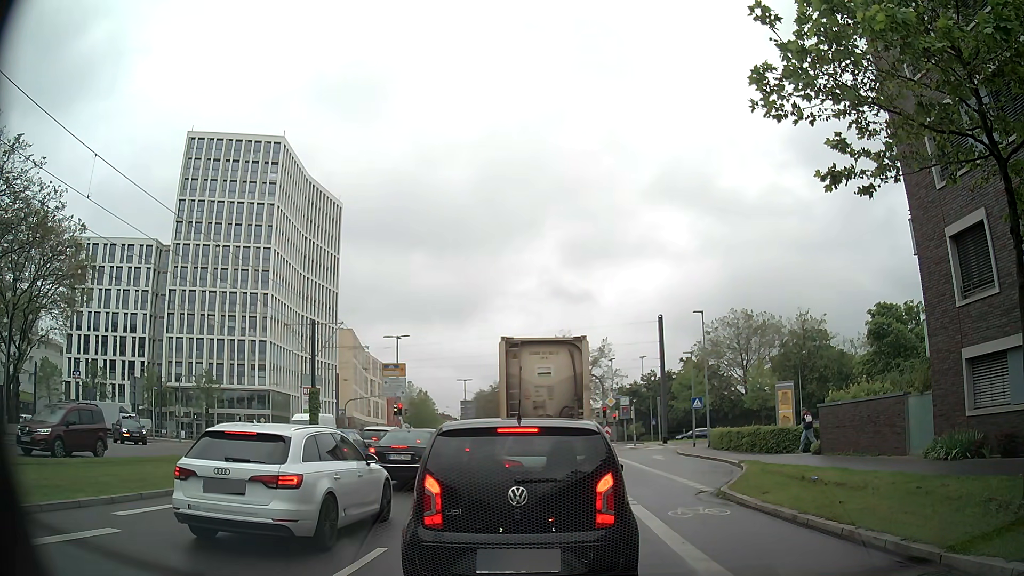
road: secondary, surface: asphalt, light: Day
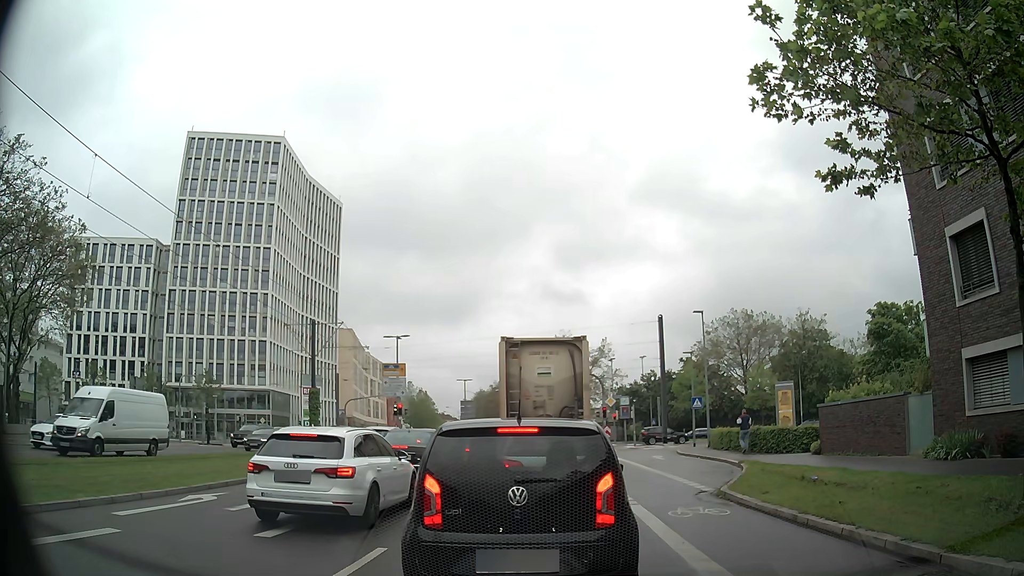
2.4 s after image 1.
(0.0, 0.0) m; 0°
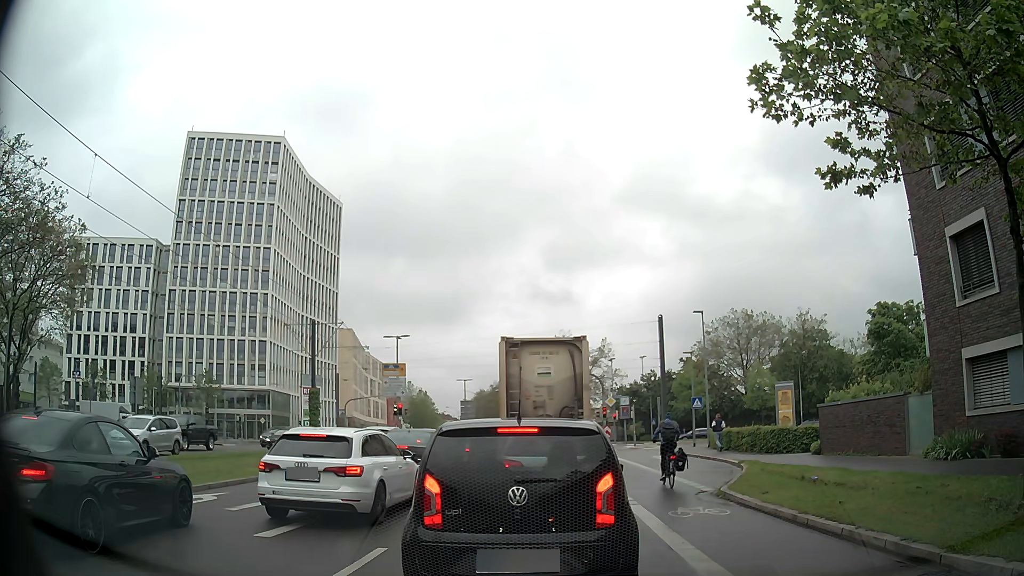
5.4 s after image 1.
(0.0, 0.0) m; 0°
